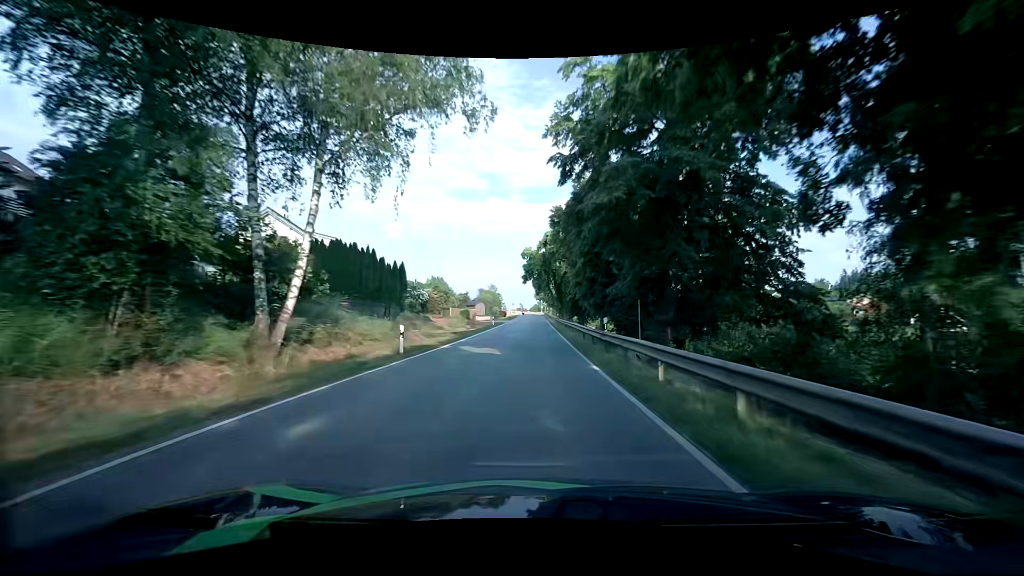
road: tertiary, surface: asphalt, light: Day
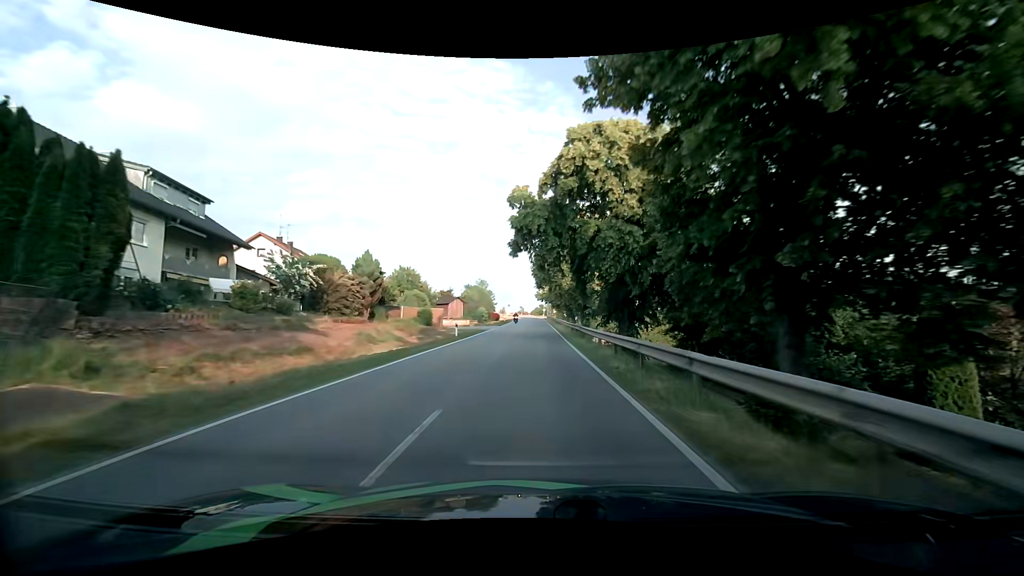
(0.0, +26.7) m; 0°
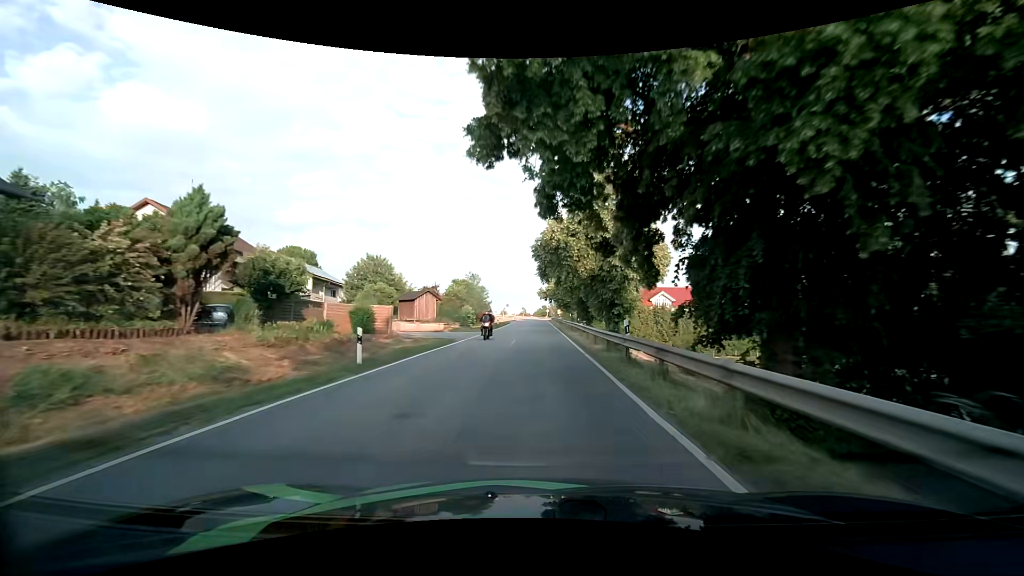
(0.0, +17.3) m; 0°
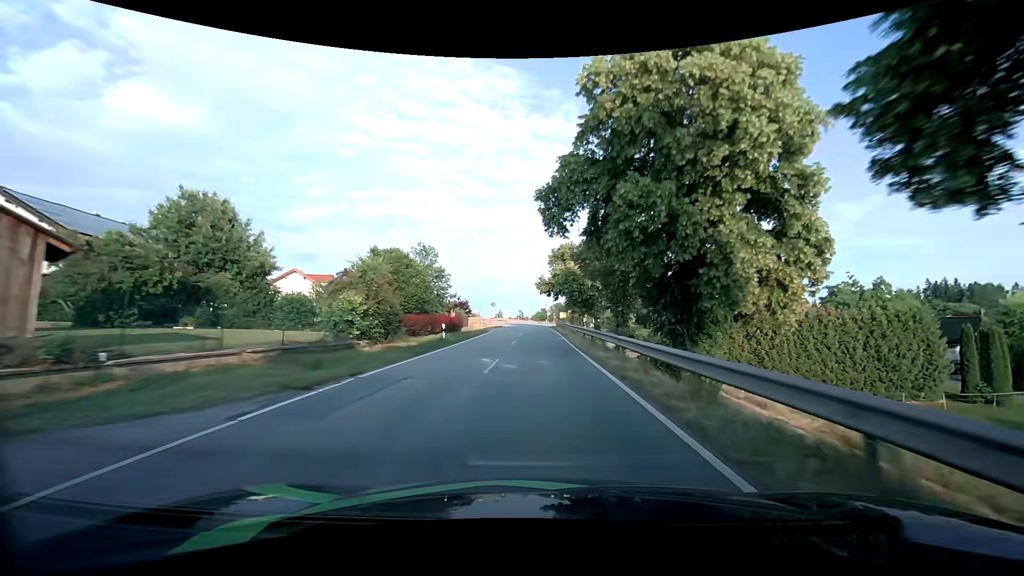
(0.0, +34.6) m; 0°
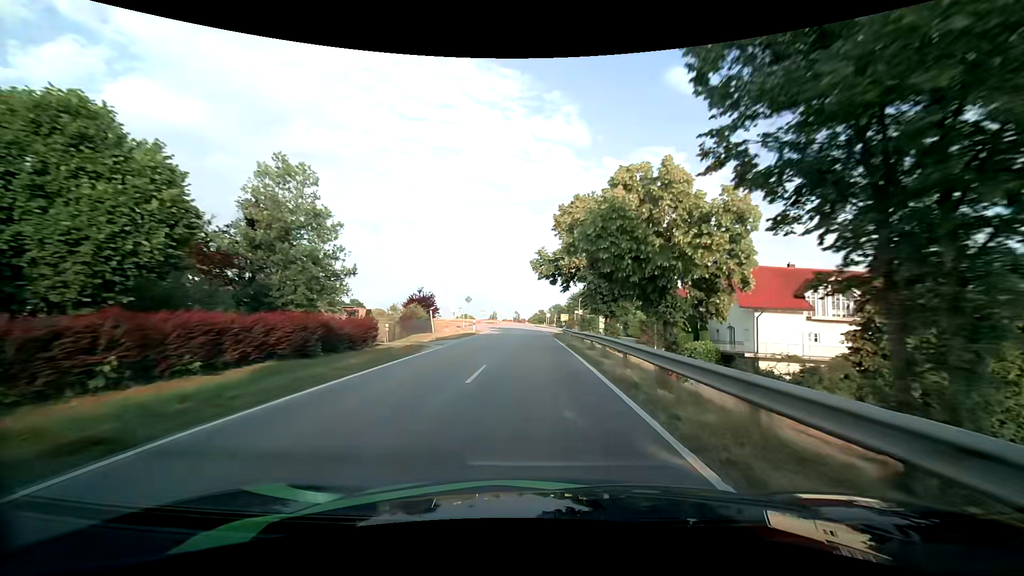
(-0.1, +25.9) m; 0°
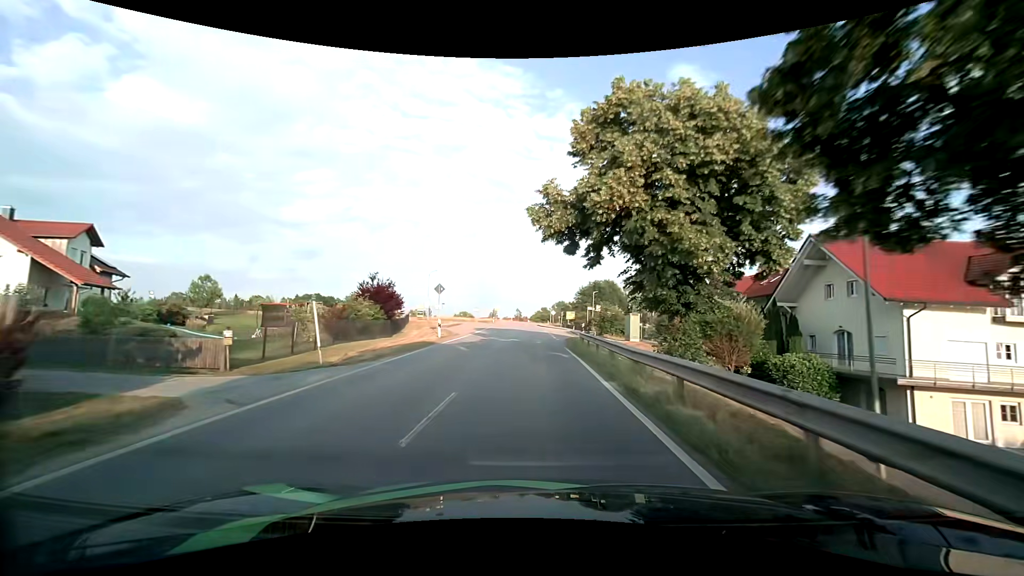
(-0.1, +17.1) m; -1°
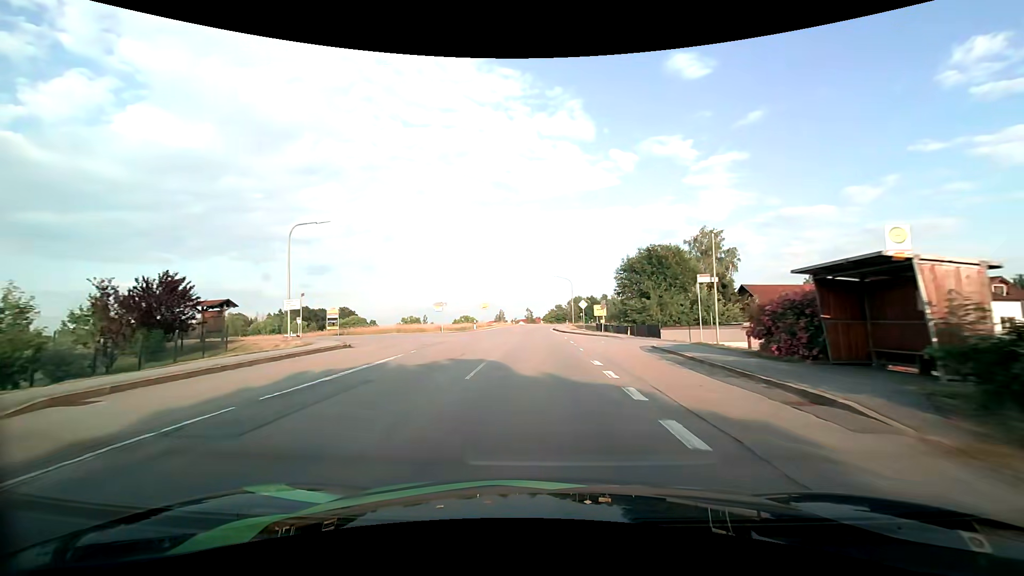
(0.0, +42.4) m; -1°
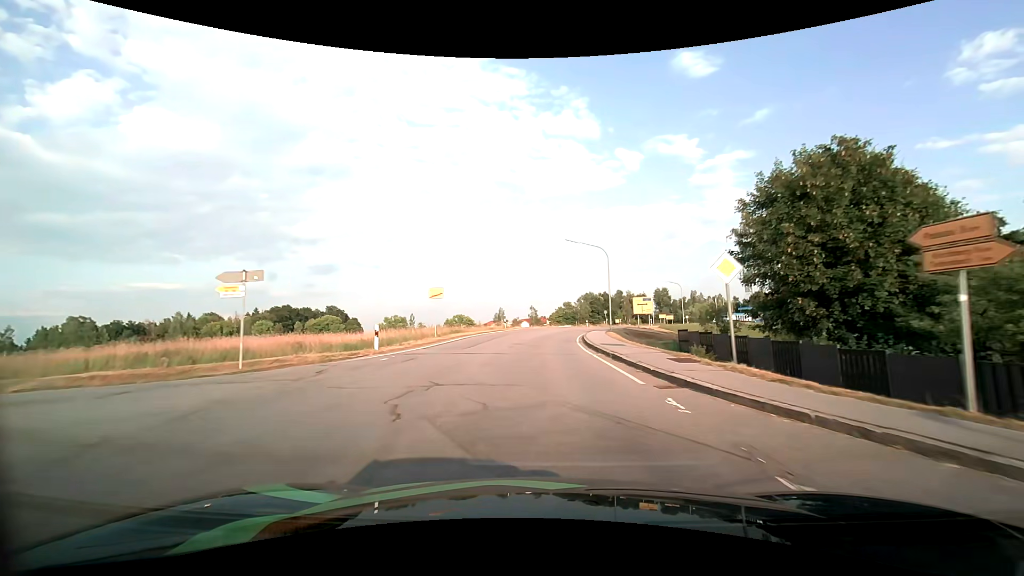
(-0.3, +34.3) m; 0°
(0, +10) (0, +20) (+1, +30) (+2, +40) (+3, +50) (+6, +59) (+9, +69) (+14, +78) (+19, +86) (+24, +95) m
